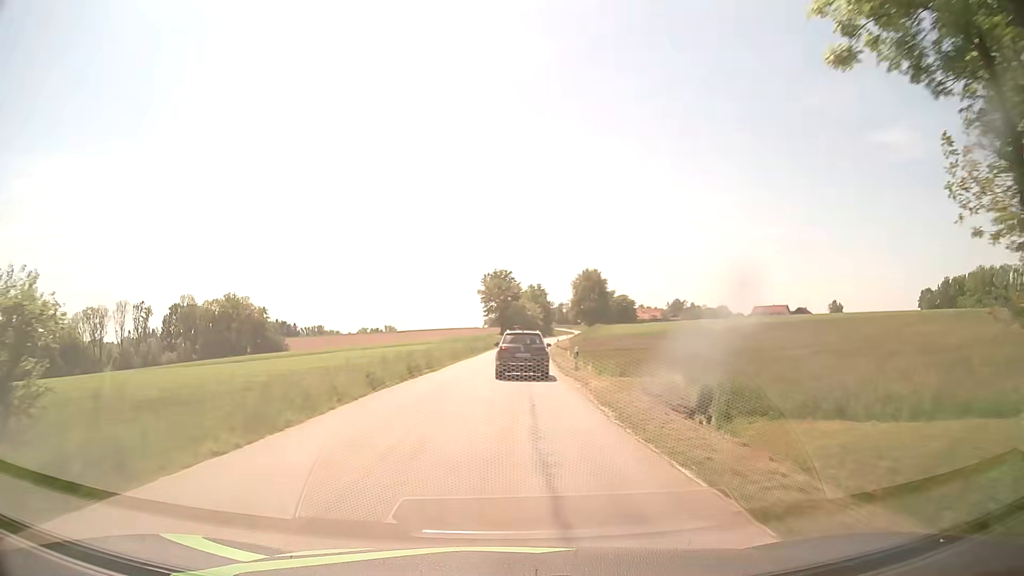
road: tertiary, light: Day
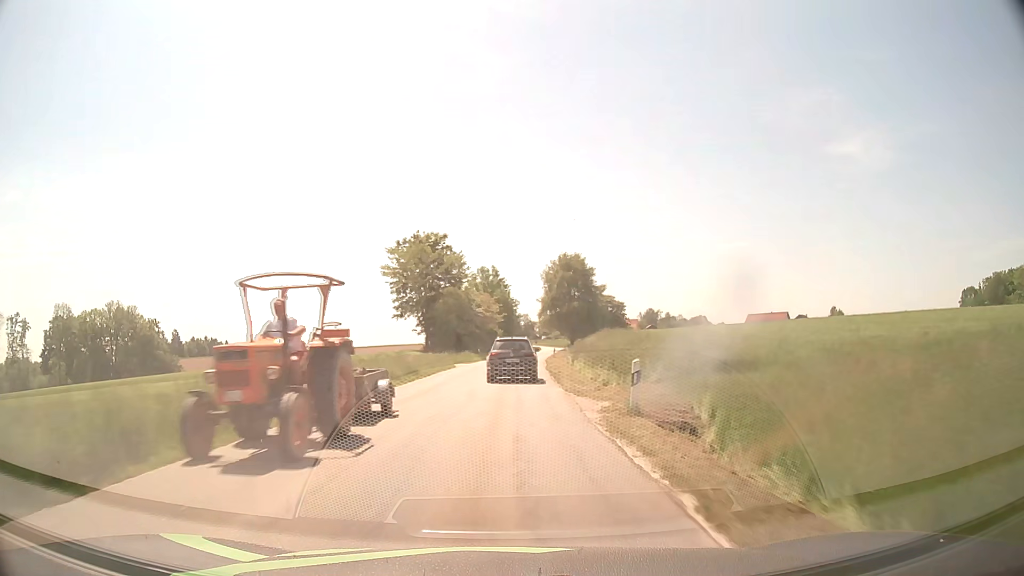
(+2.7, +60.1) m; +4°
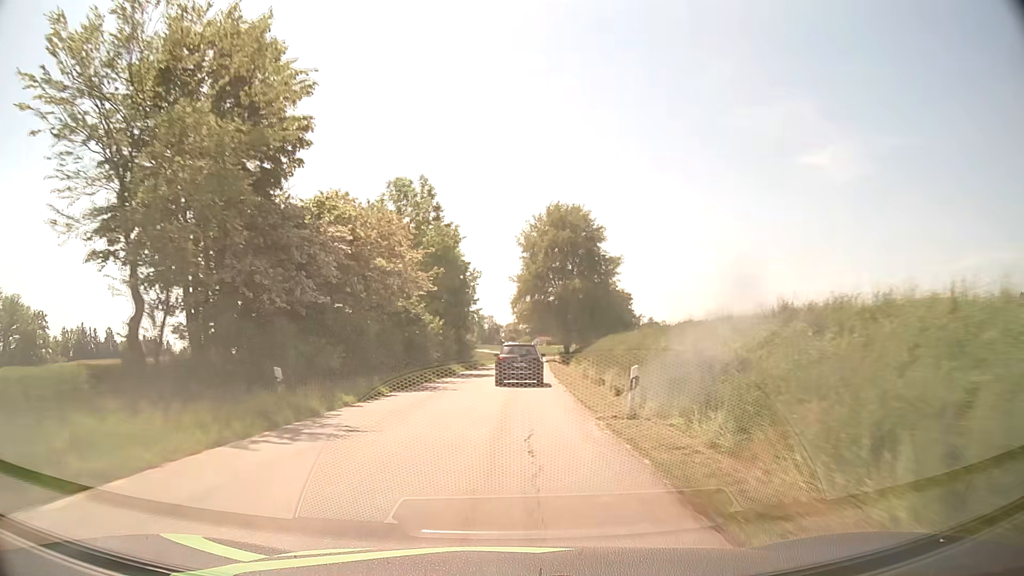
(+1.2, +49.8) m; +3°
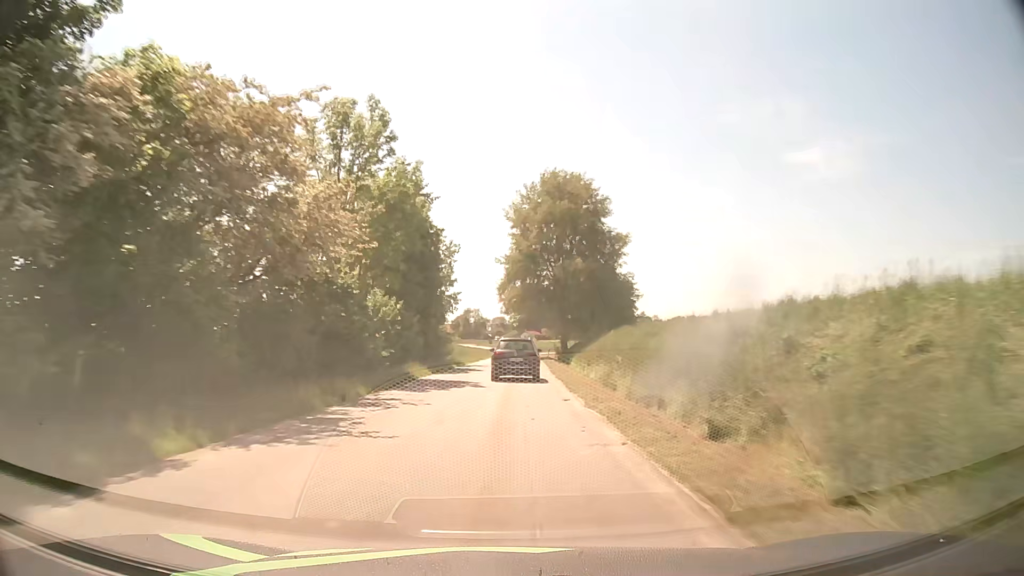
(+0.2, +12.9) m; +1°
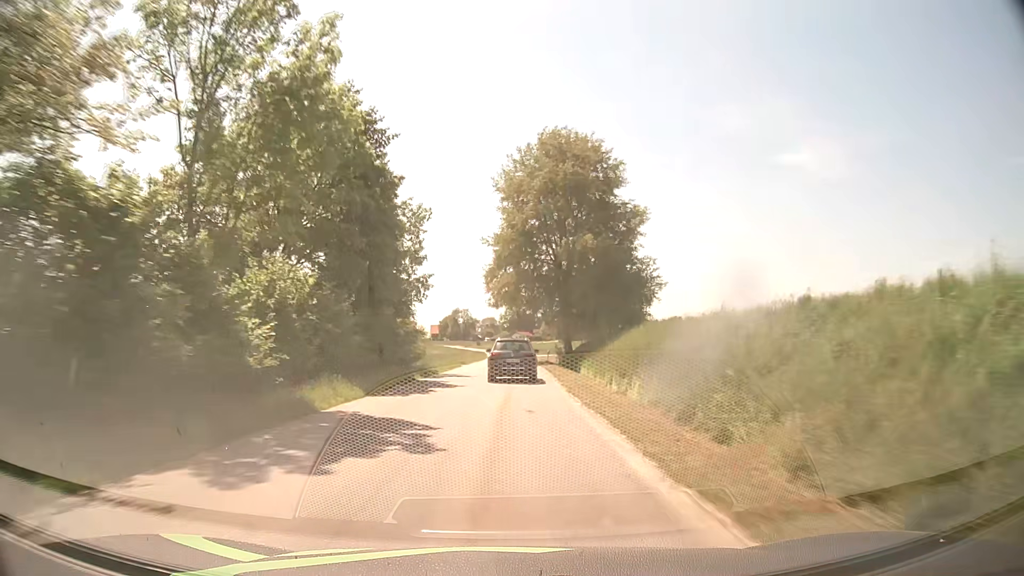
(+0.1, +13.0) m; 0°
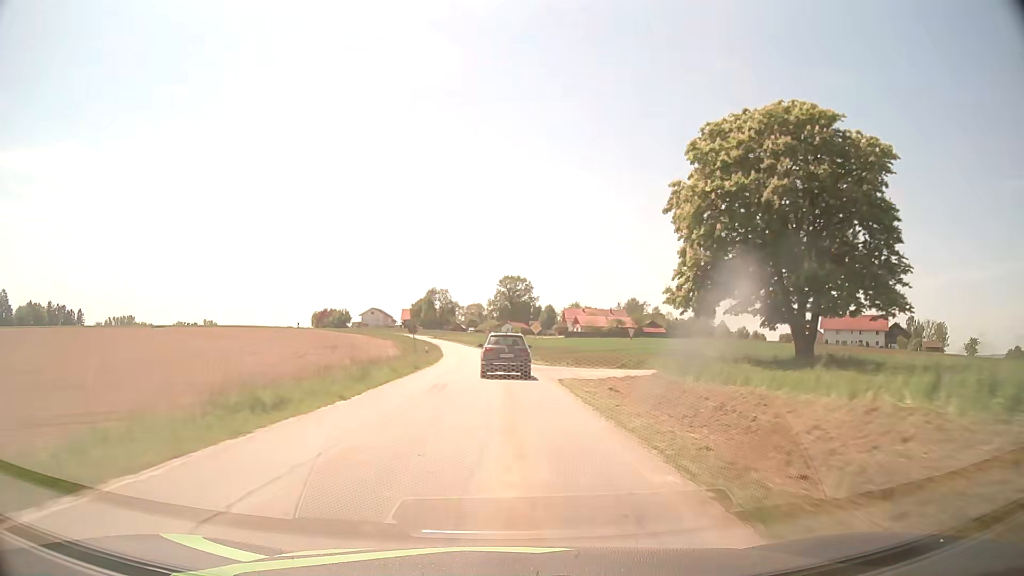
(+1.2, +64.2) m; +1°
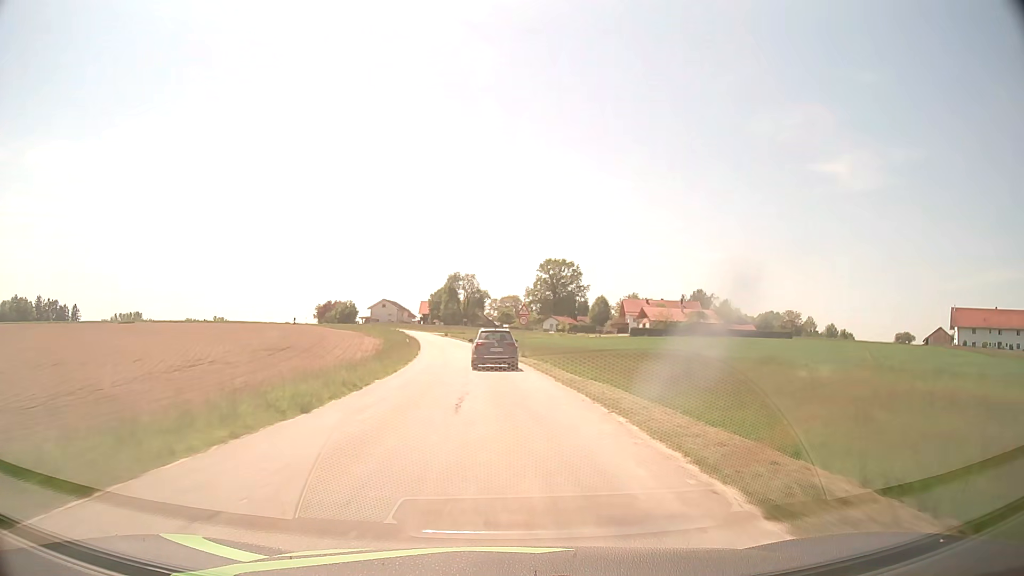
(-1.2, +48.5) m; -3°
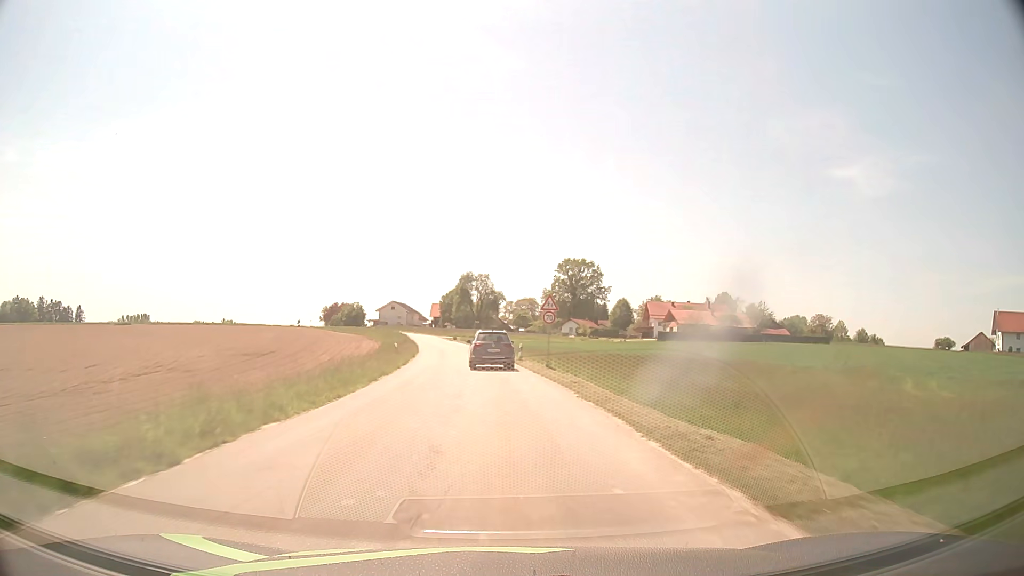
(-0.1, +11.4) m; -1°
(0, +10) (0, +20) (-1, +30) (-2, +40) (-3, +50) (-4, +60) (-5, +70) (-7, +80) (-9, +89) (-12, +99) m
